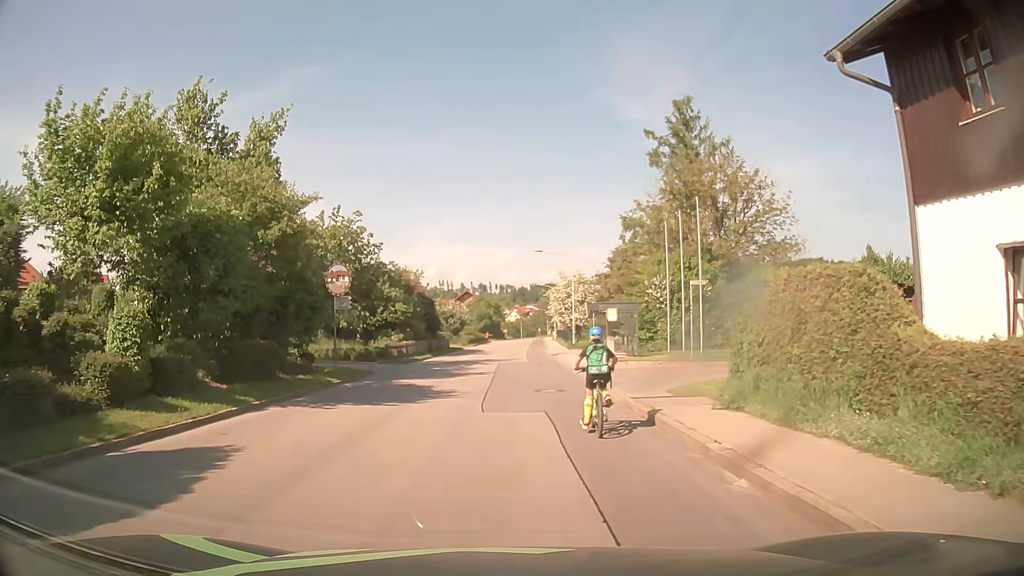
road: tertiary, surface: asphalt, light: Day
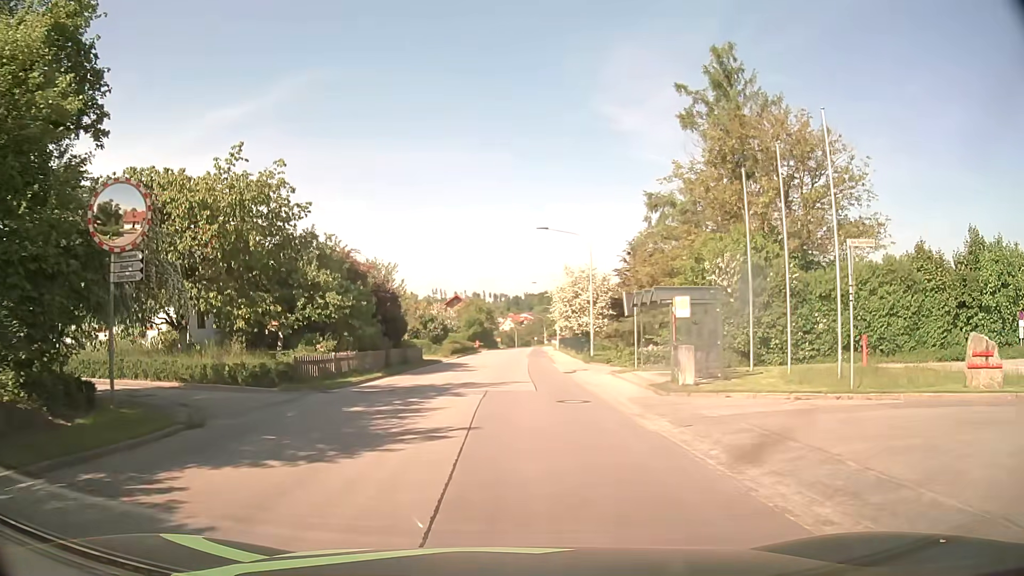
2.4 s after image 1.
(0.0, +14.2) m; +1°
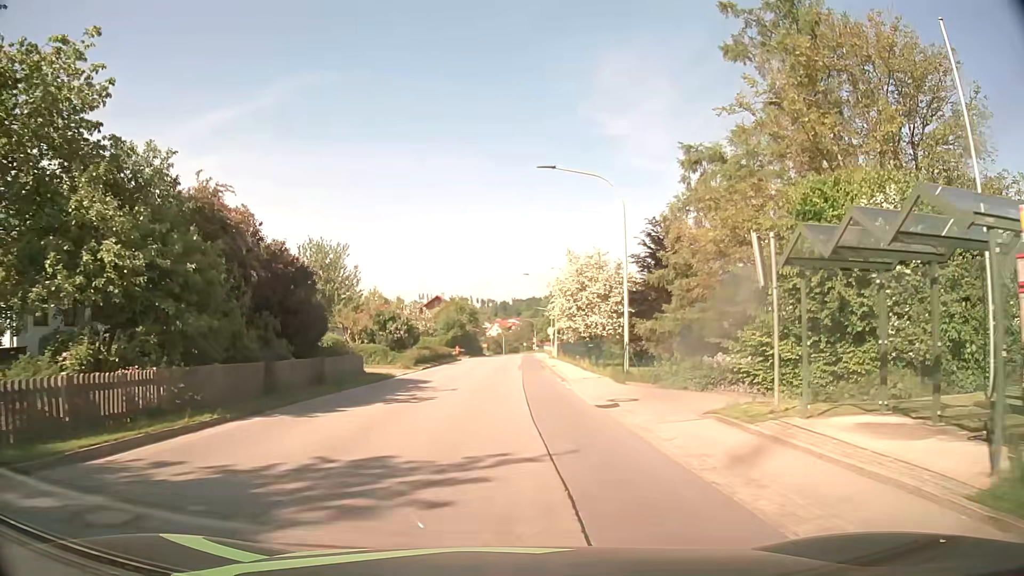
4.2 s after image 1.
(+0.1, +14.4) m; +1°
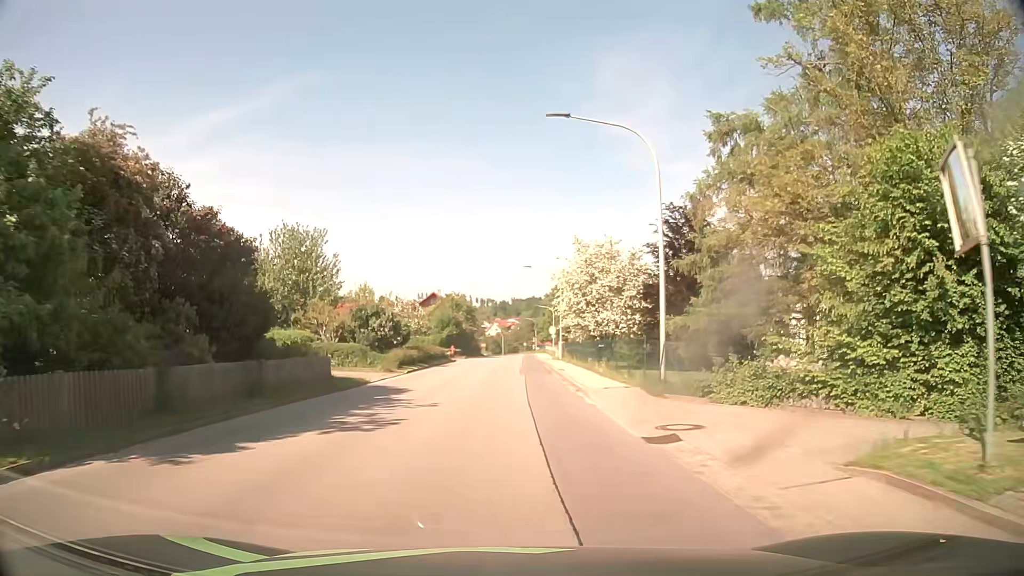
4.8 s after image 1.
(0.0, +5.6) m; -1°
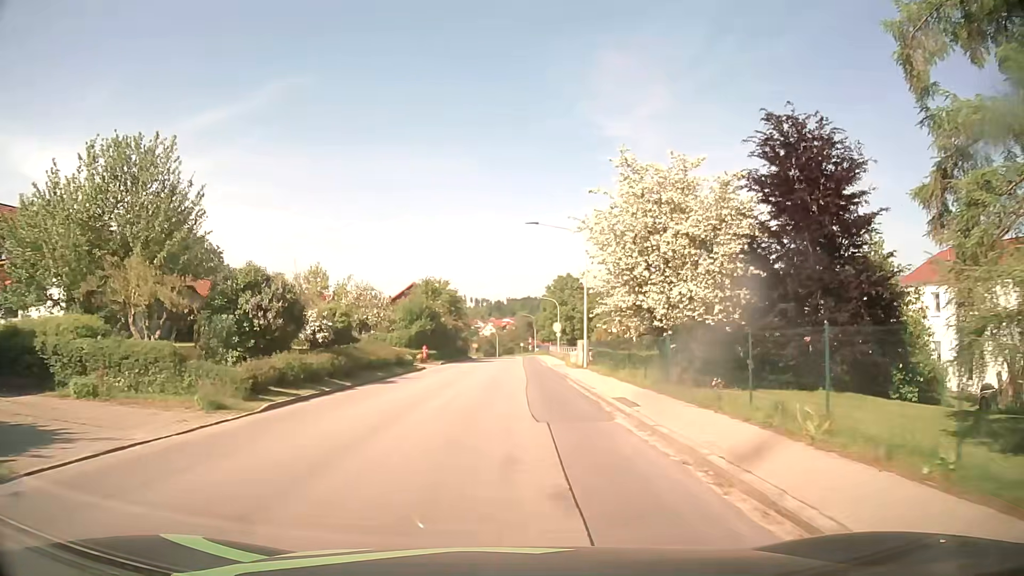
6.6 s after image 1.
(+0.2, +19.0) m; +1°
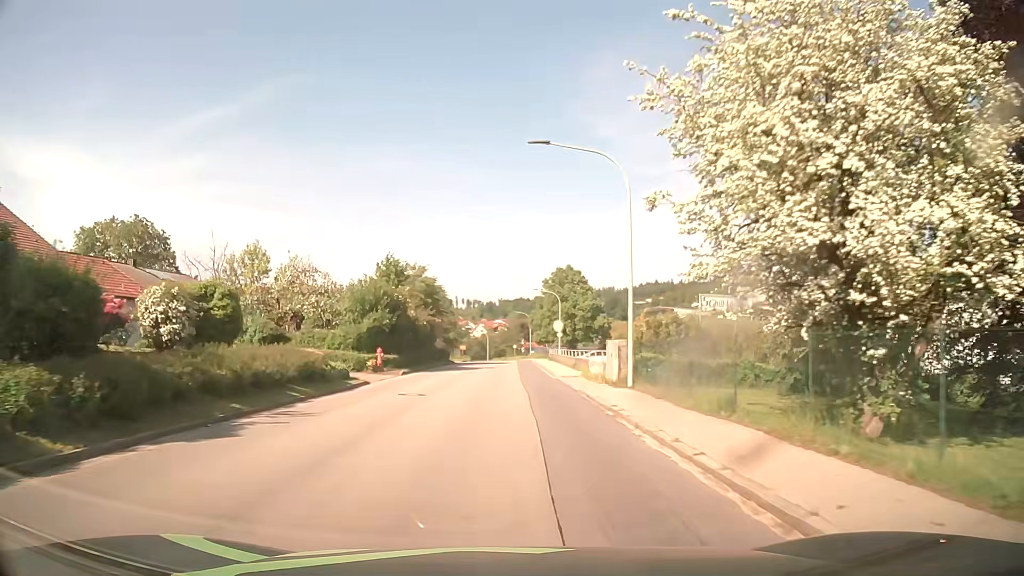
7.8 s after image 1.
(0.0, +14.0) m; 0°
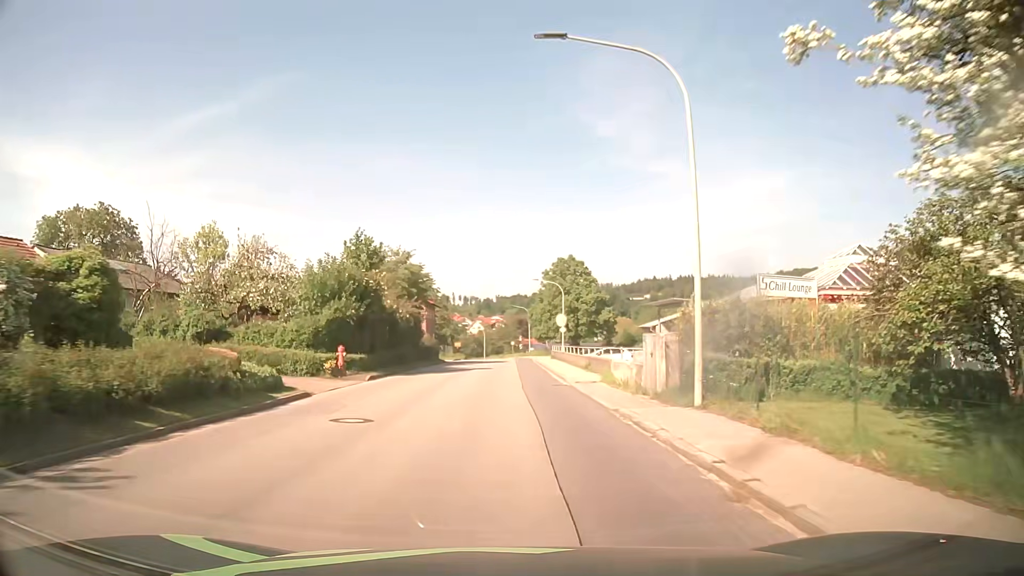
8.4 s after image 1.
(0.0, +7.2) m; 0°
